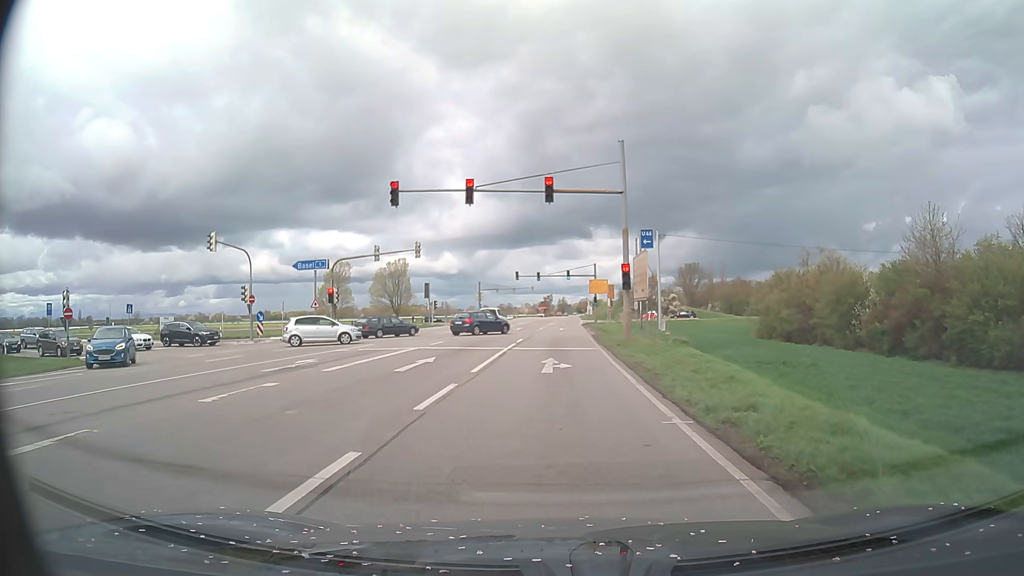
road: primary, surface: asphalt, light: Day
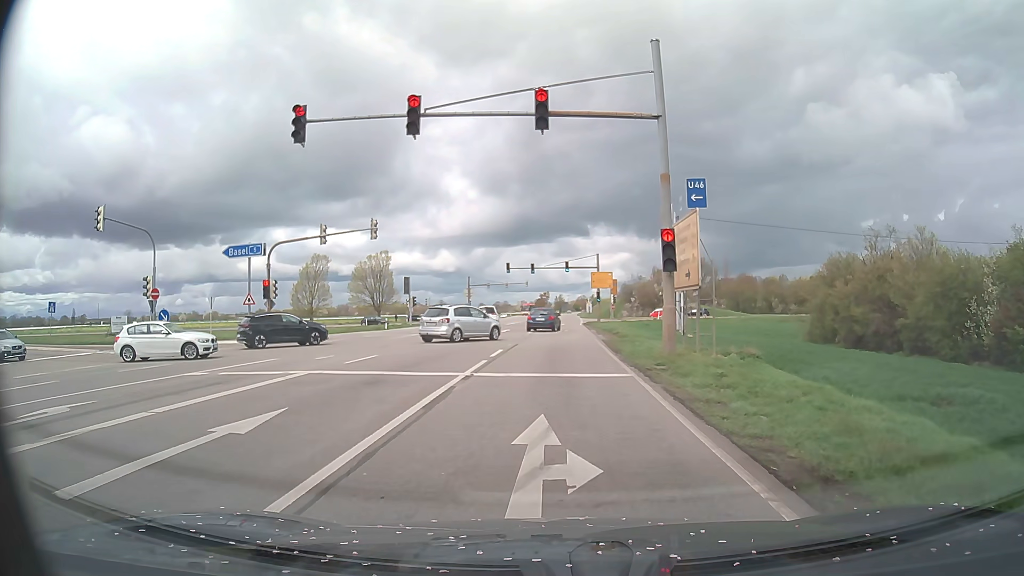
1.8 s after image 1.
(0.0, +11.2) m; 0°
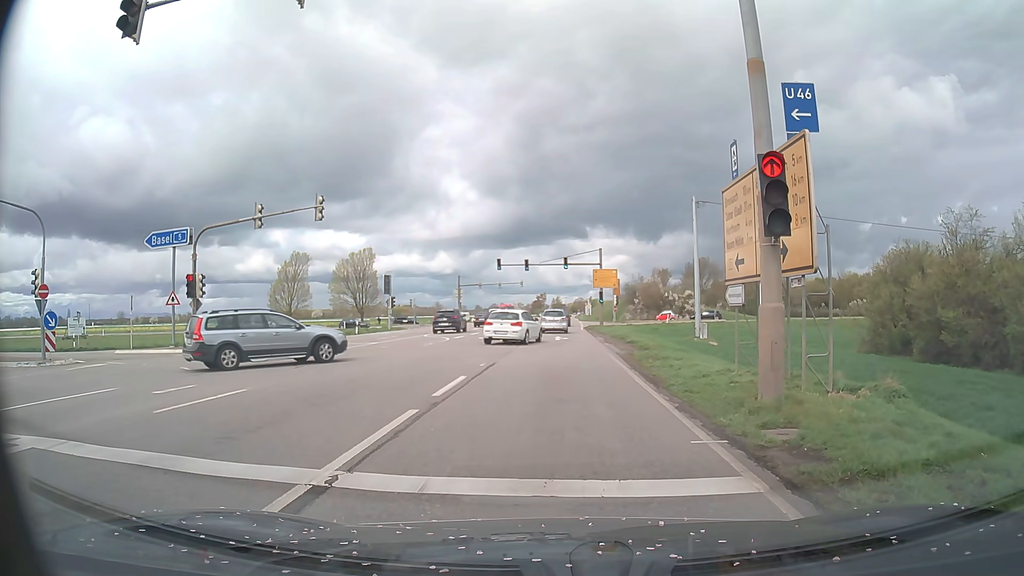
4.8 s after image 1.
(0.0, +8.3) m; 0°
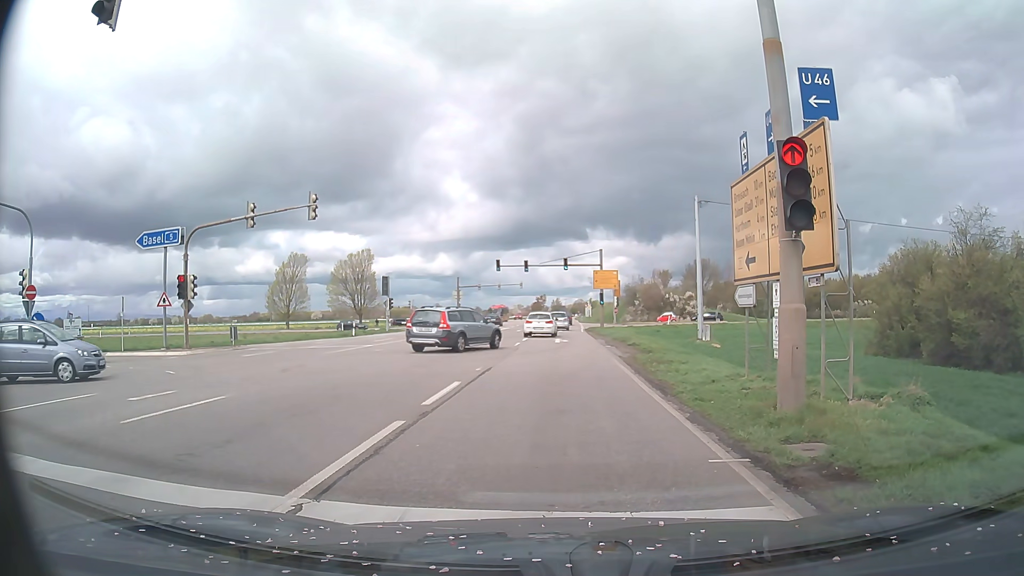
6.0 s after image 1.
(0.0, +0.8) m; 0°
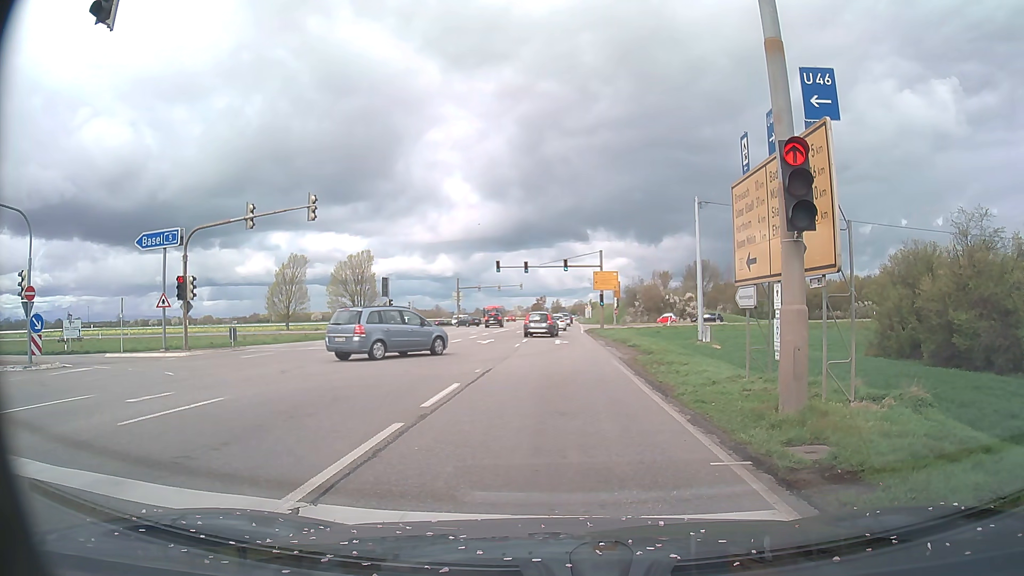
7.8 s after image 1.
(0.0, +0.1) m; 0°
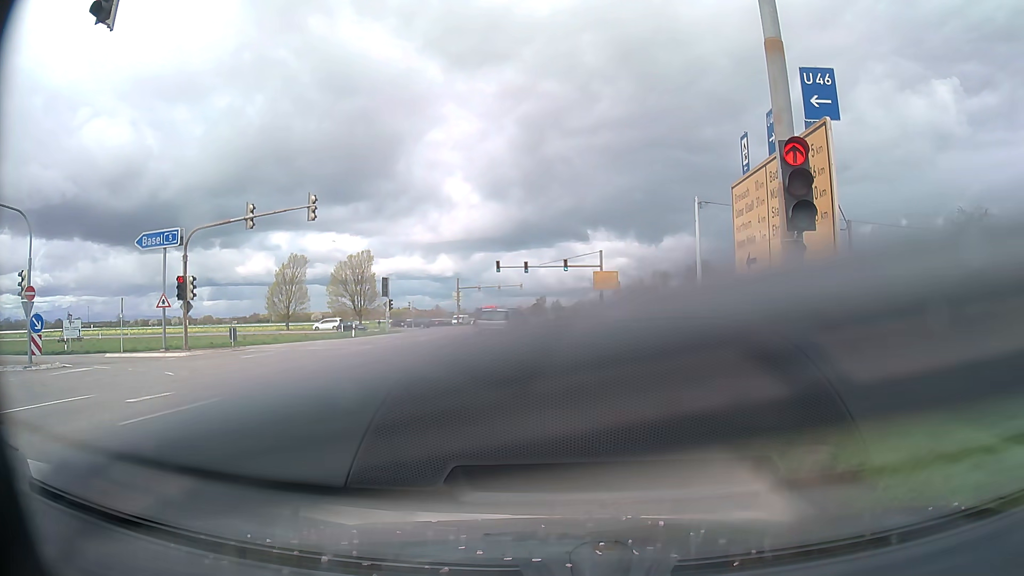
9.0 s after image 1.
(0.0, 0.0) m; 0°
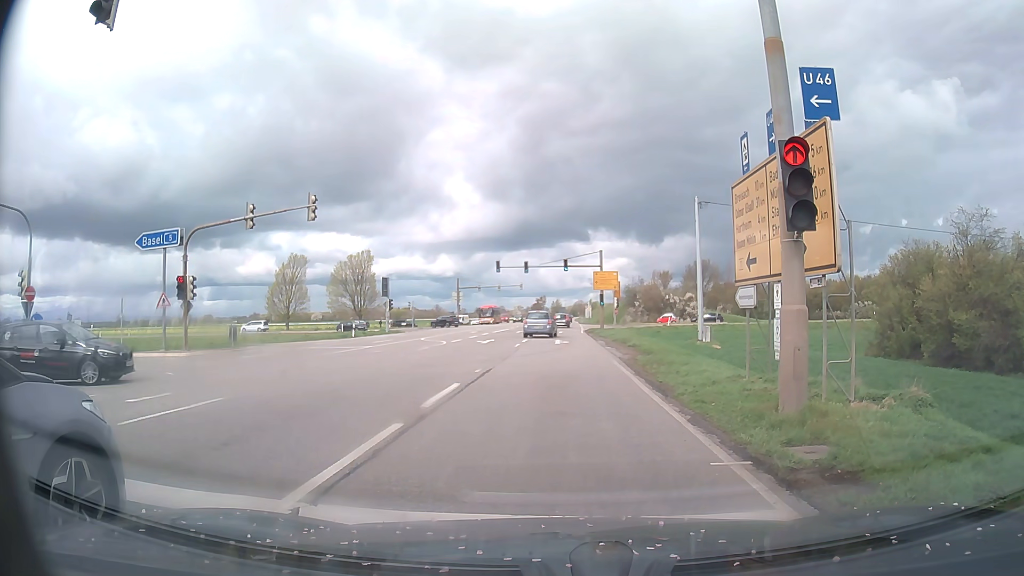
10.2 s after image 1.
(0.0, 0.0) m; 0°
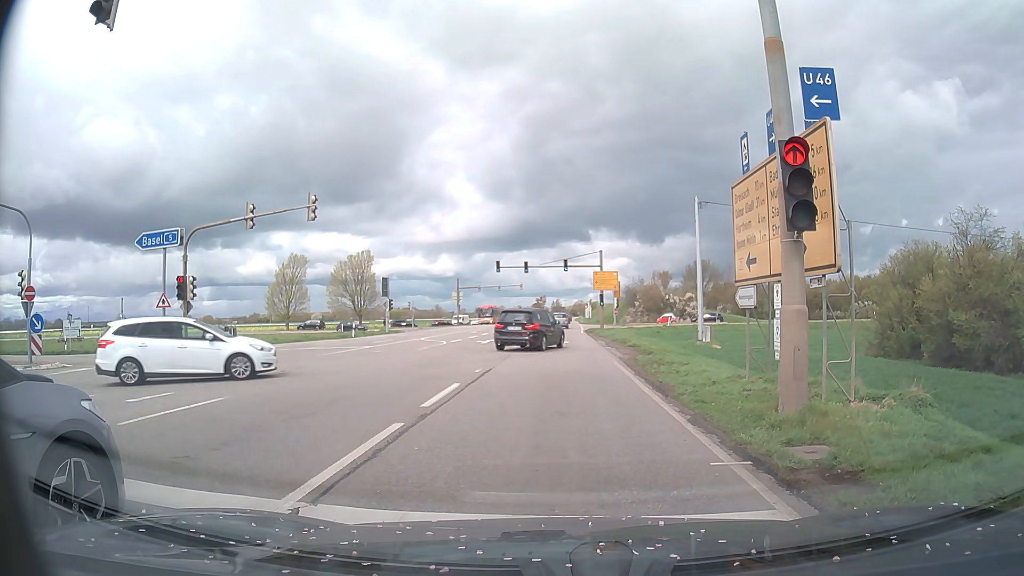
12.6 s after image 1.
(0.0, 0.0) m; 0°
